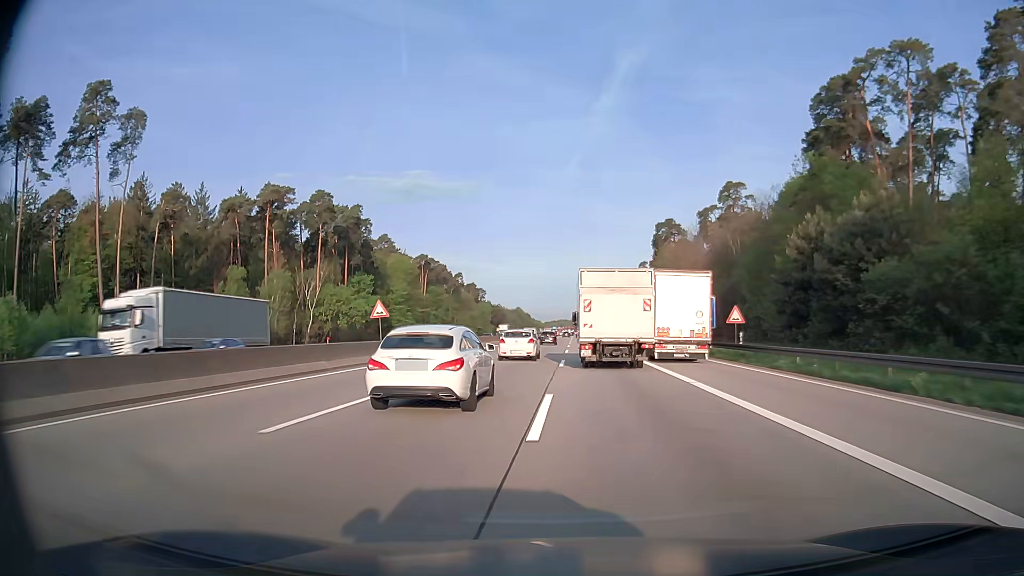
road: motorway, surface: asphalt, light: Day
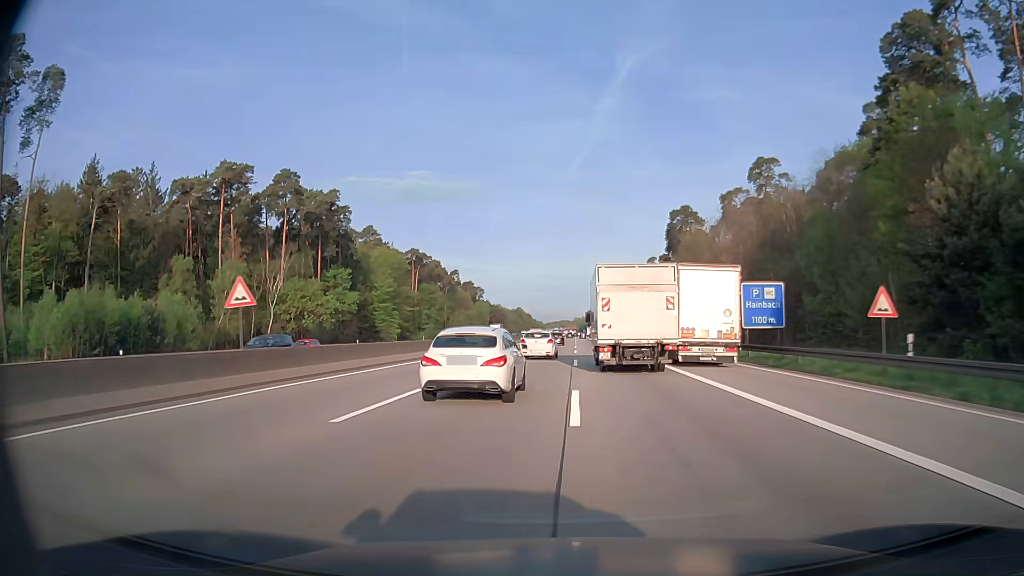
(0.0, +16.6) m; 0°
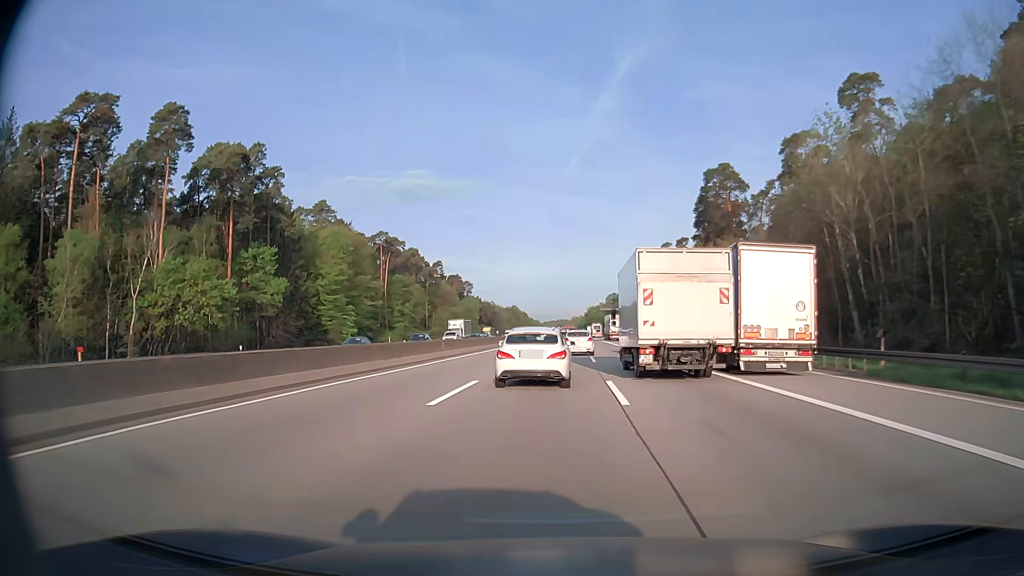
(+0.1, +33.3) m; 0°
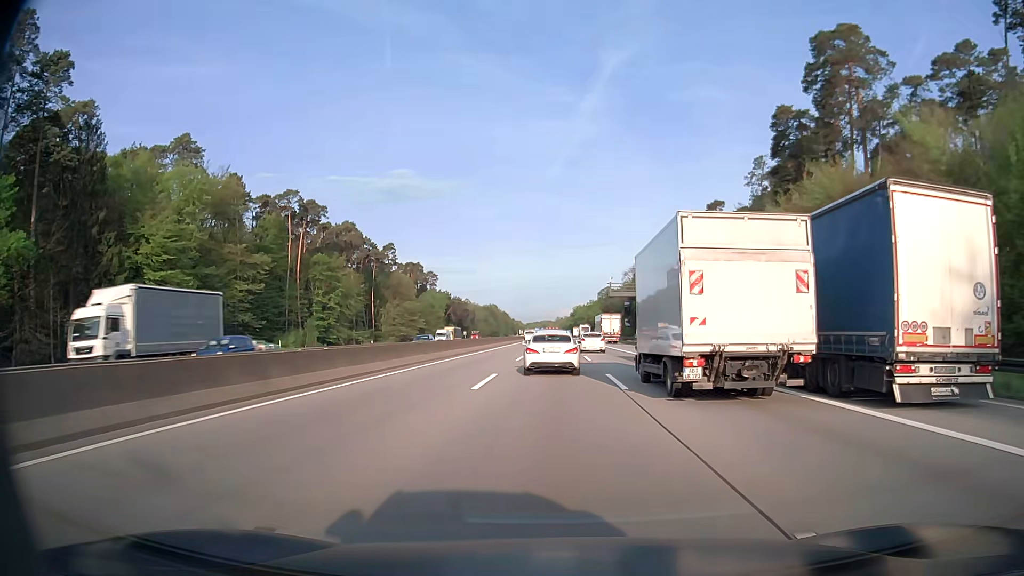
(+0.7, +50.1) m; +1°
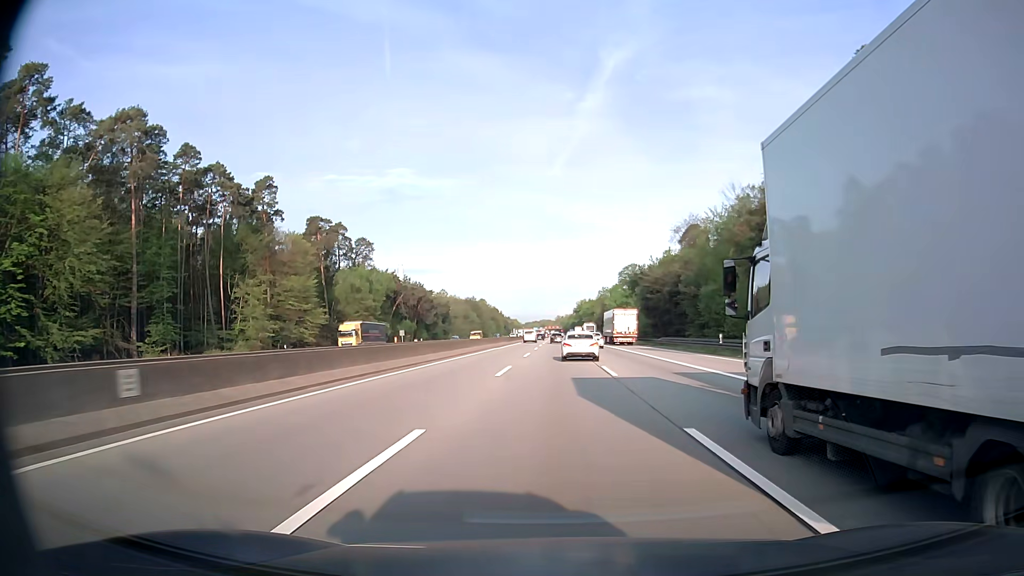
(0.0, +85.1) m; 0°
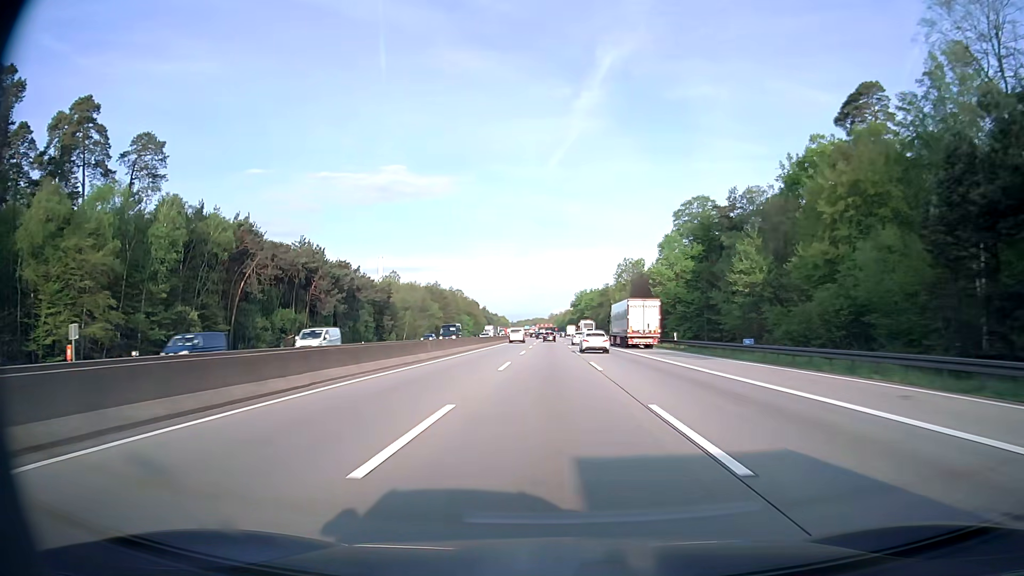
(0.0, +87.1) m; 0°
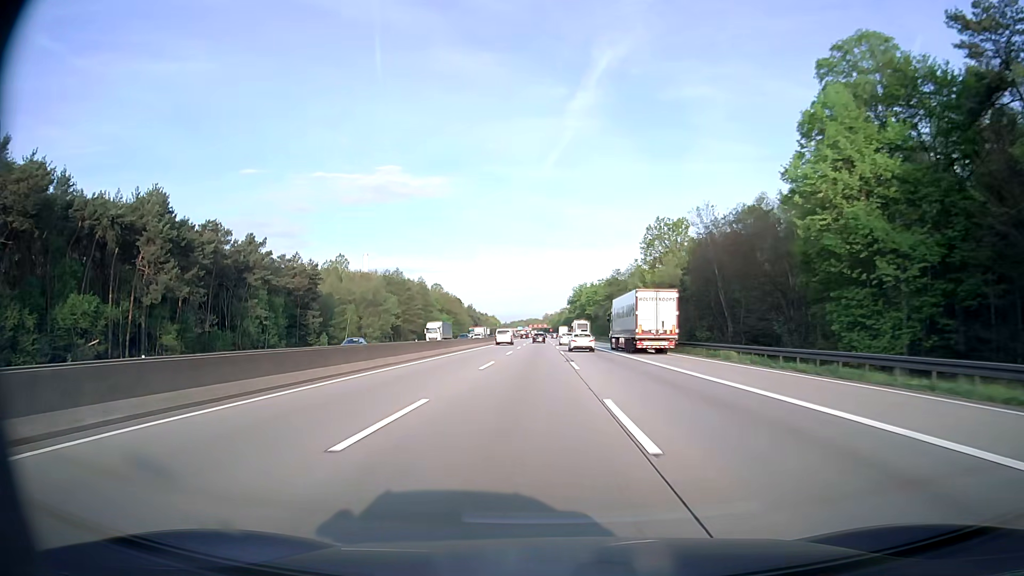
(+0.4, +52.6) m; 0°
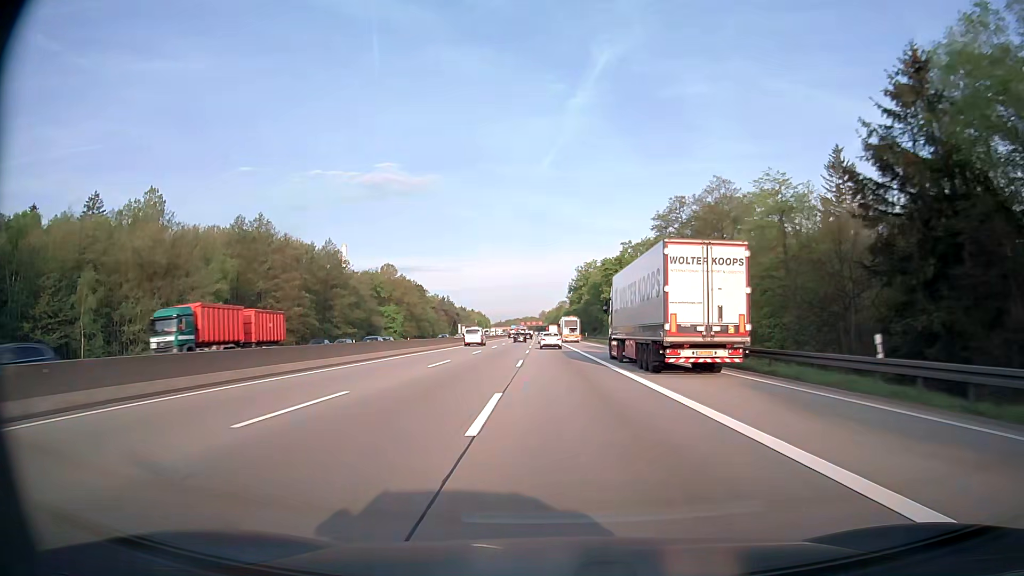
(+0.9, +88.4) m; +1°
(0, +10) (0, +20) (0, +30) (0, +40) (-1, +50) (-1, +60) (-1, +70) (-1, +80) (-2, +90) (-2, +100) m
